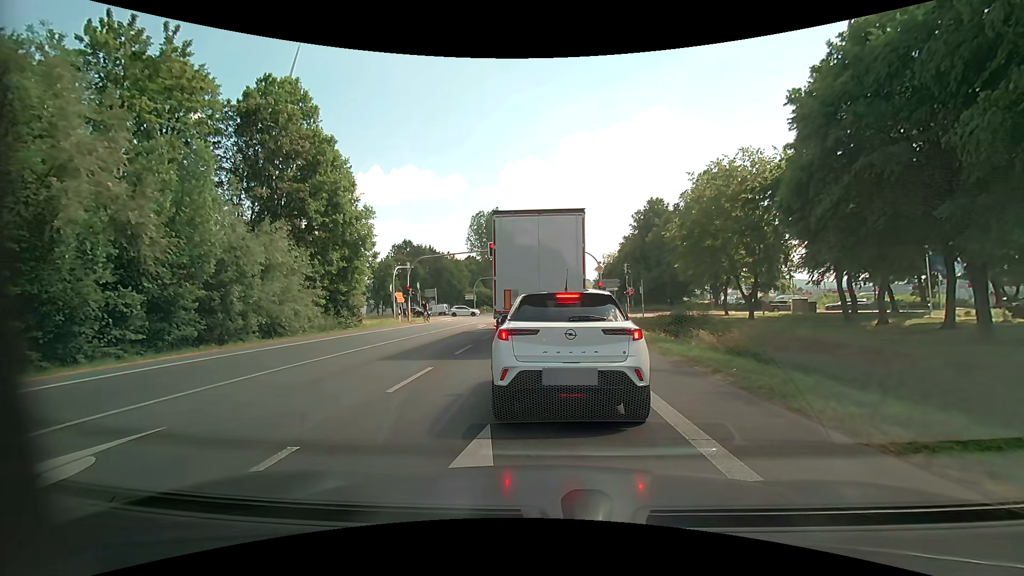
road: primary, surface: asphalt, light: Day
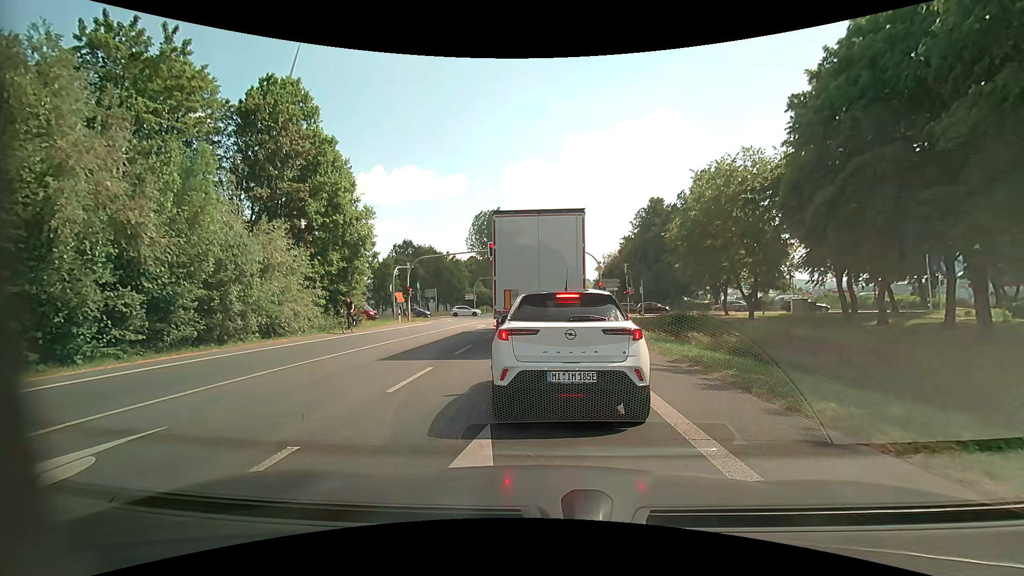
(0.0, 0.0) m; 0°
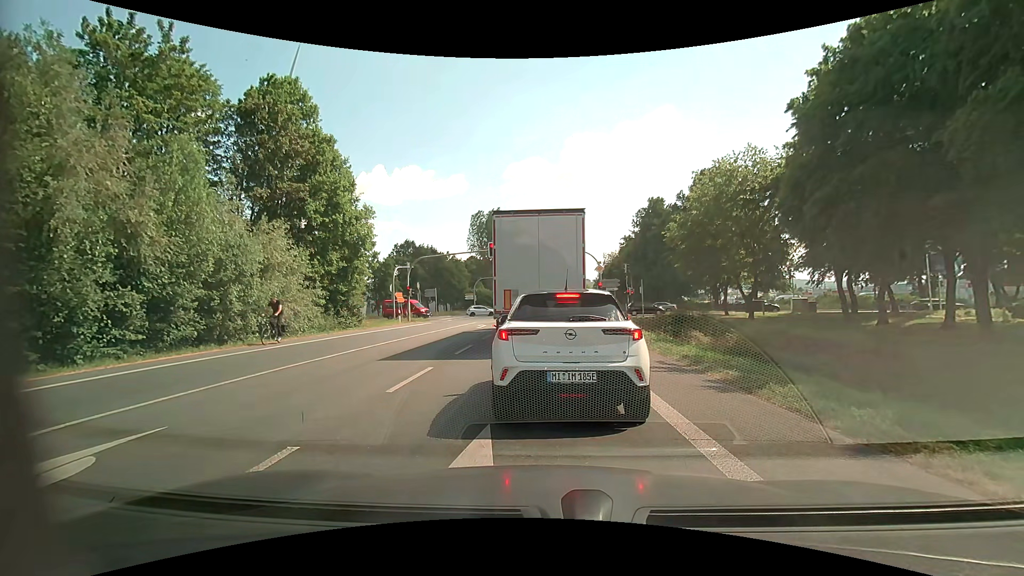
(0.0, 0.0) m; 0°
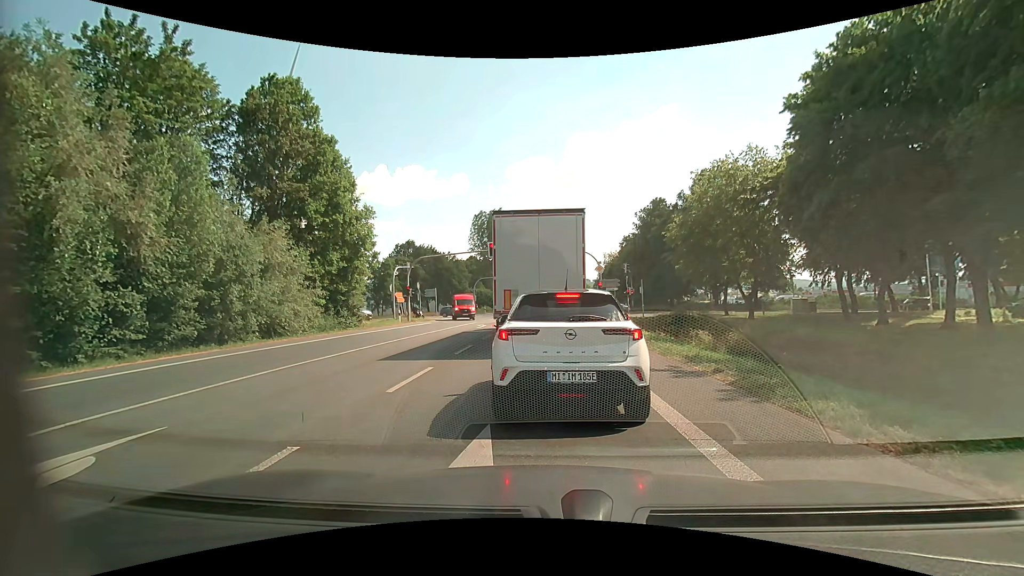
(0.0, 0.0) m; 0°
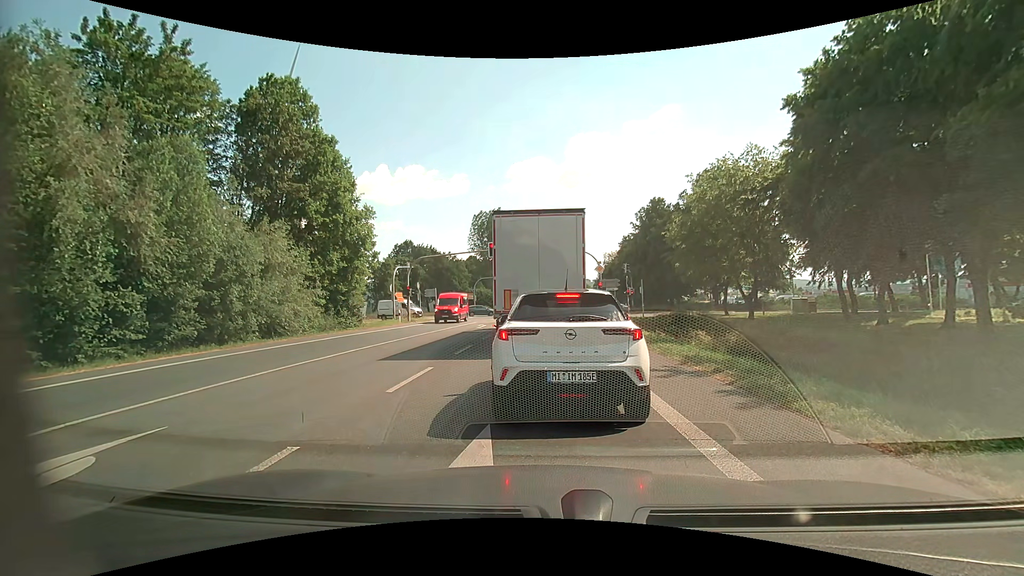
(0.0, 0.0) m; 0°
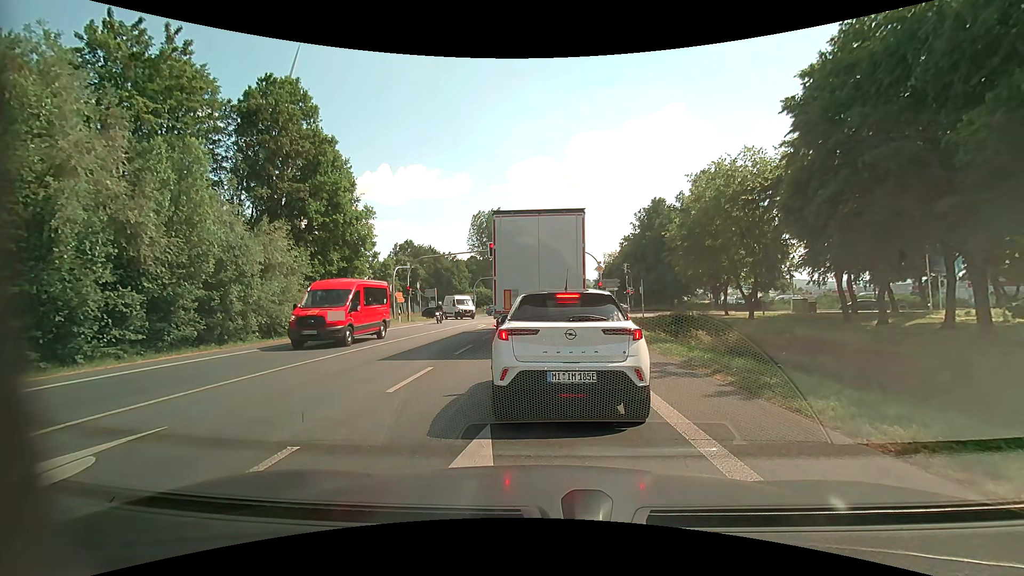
(0.0, 0.0) m; 0°
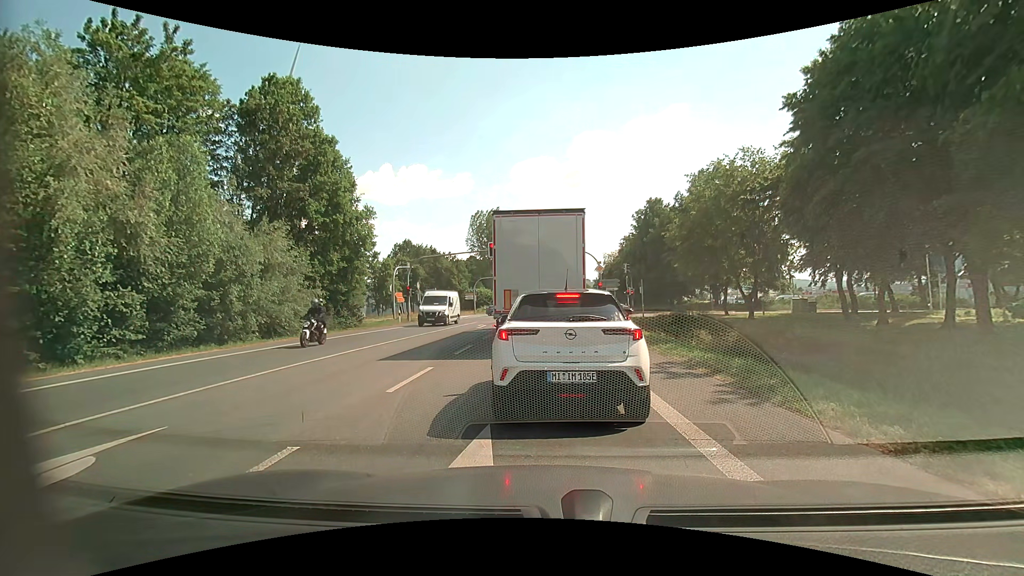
(0.0, 0.0) m; 0°
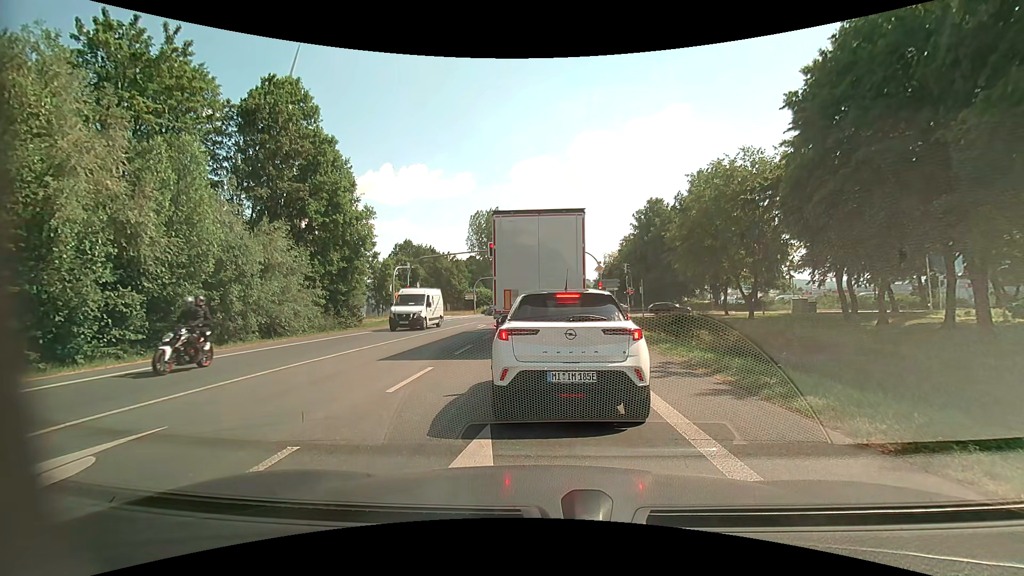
(0.0, 0.0) m; 0°
(0, +10) (-1, +20) (-1, +30) (-1, +40) (0, +50) (+6, +58) (+16, +60) (+26, +61) (+36, +60) (+46, +59) m
